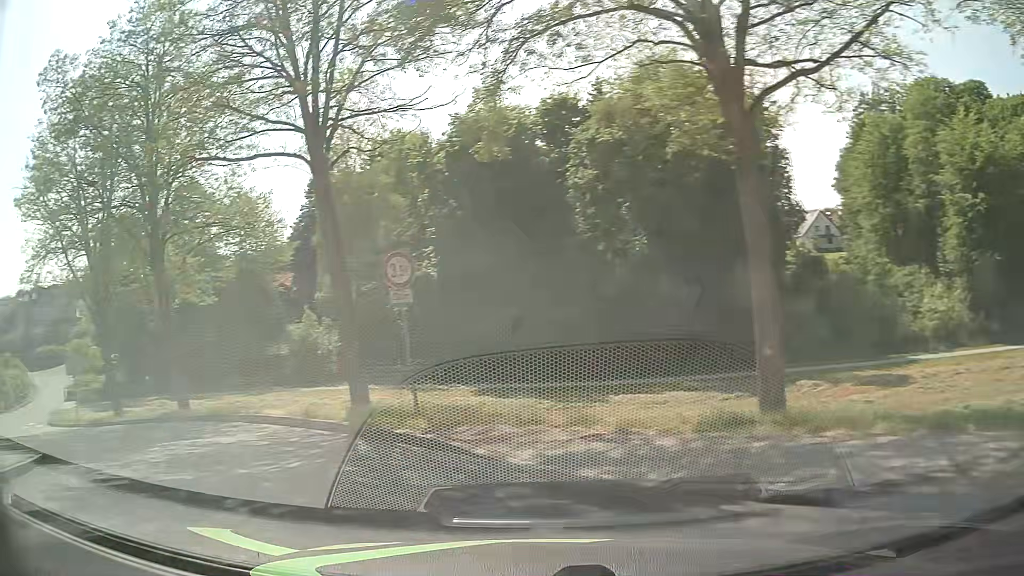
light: Day
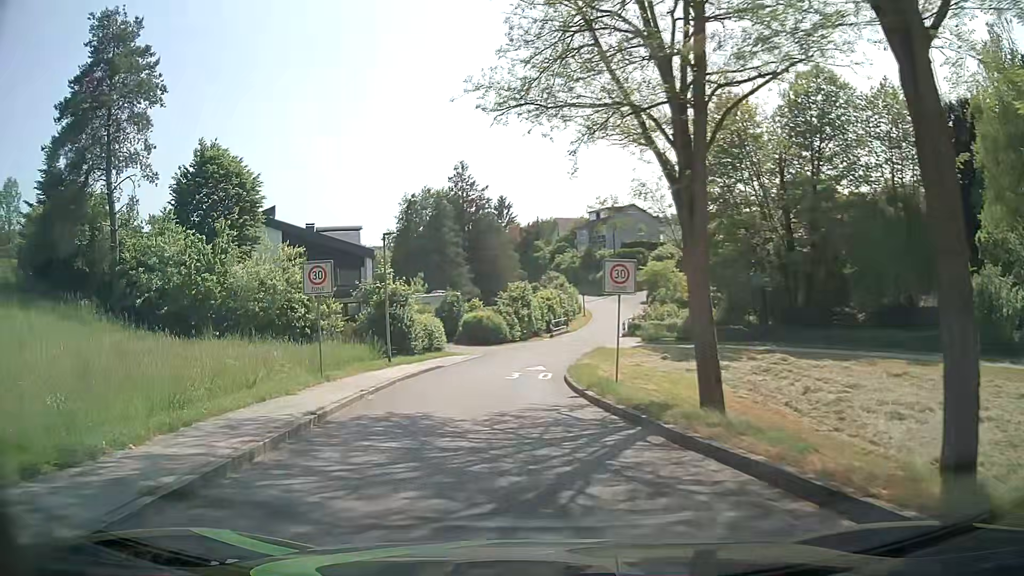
(-8.7, +14.7) m; -50°
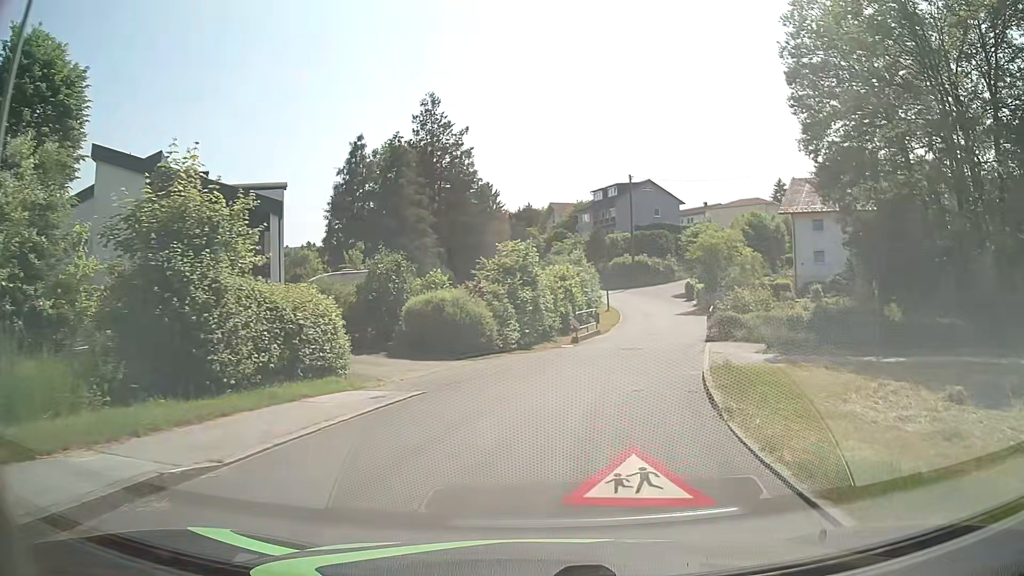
(-0.9, +21.4) m; +2°
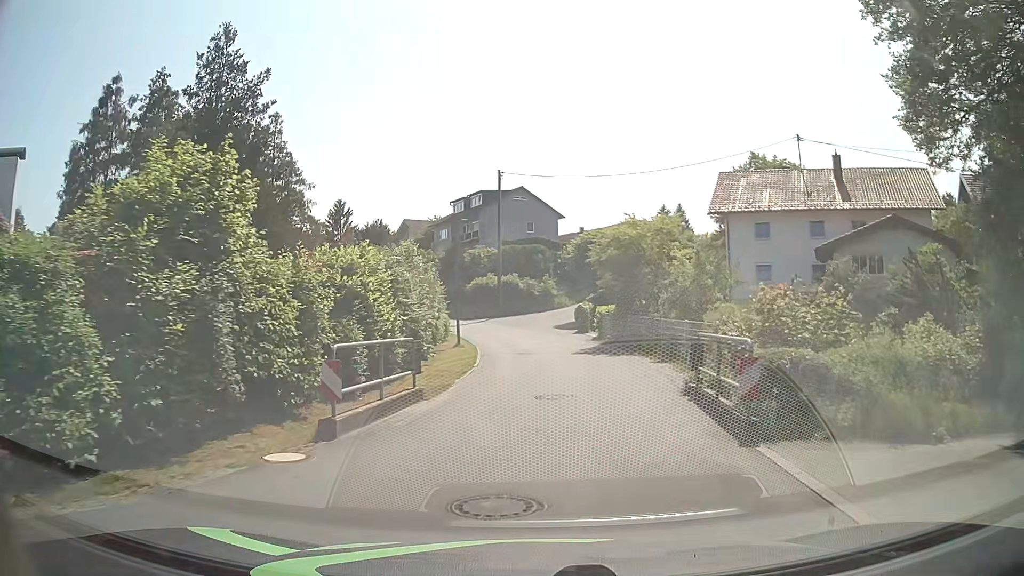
(+1.9, +17.0) m; +11°
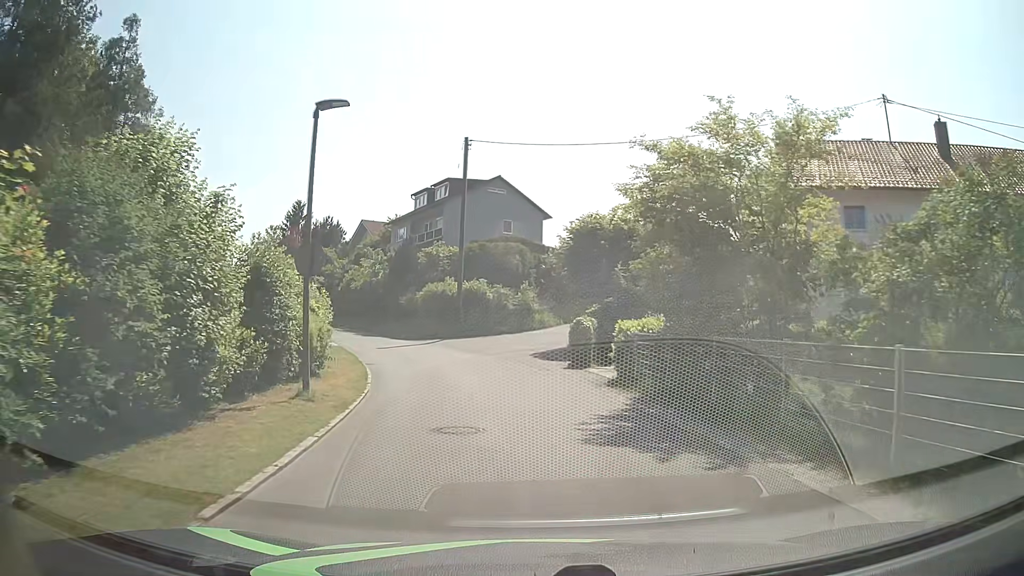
(+0.5, +15.6) m; +3°
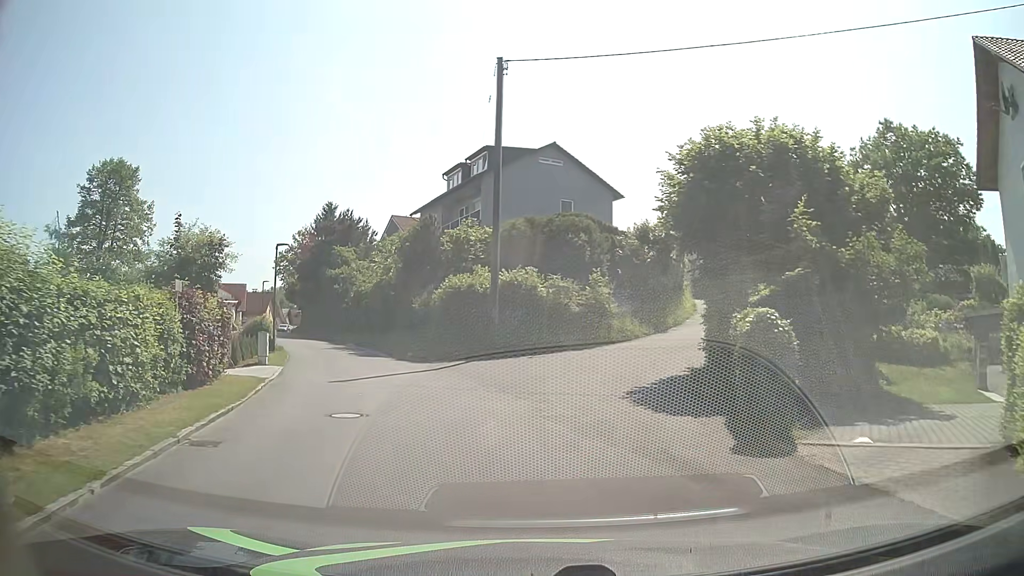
(-0.6, +14.4) m; -6°
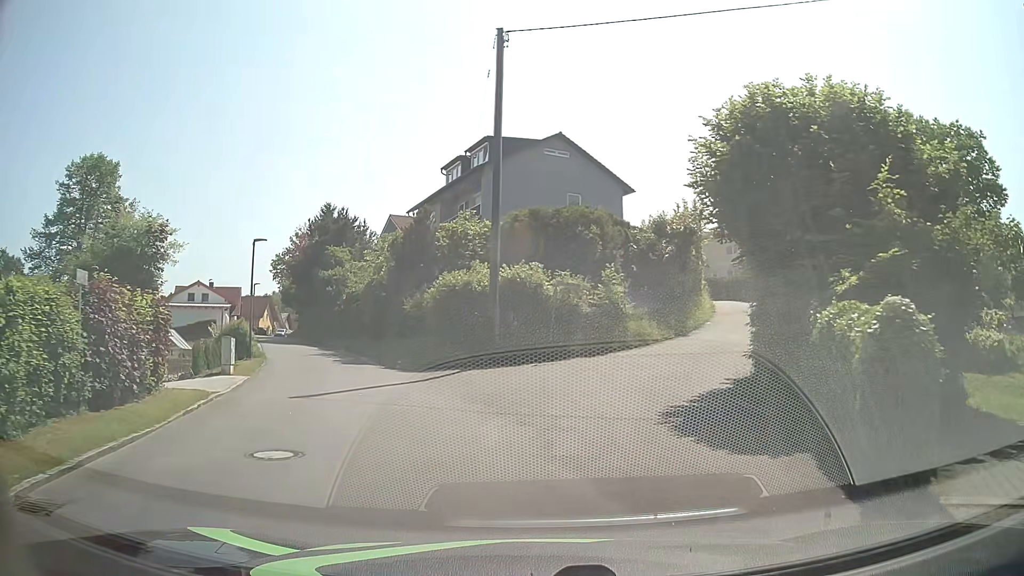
(0.0, +3.3) m; +1°
